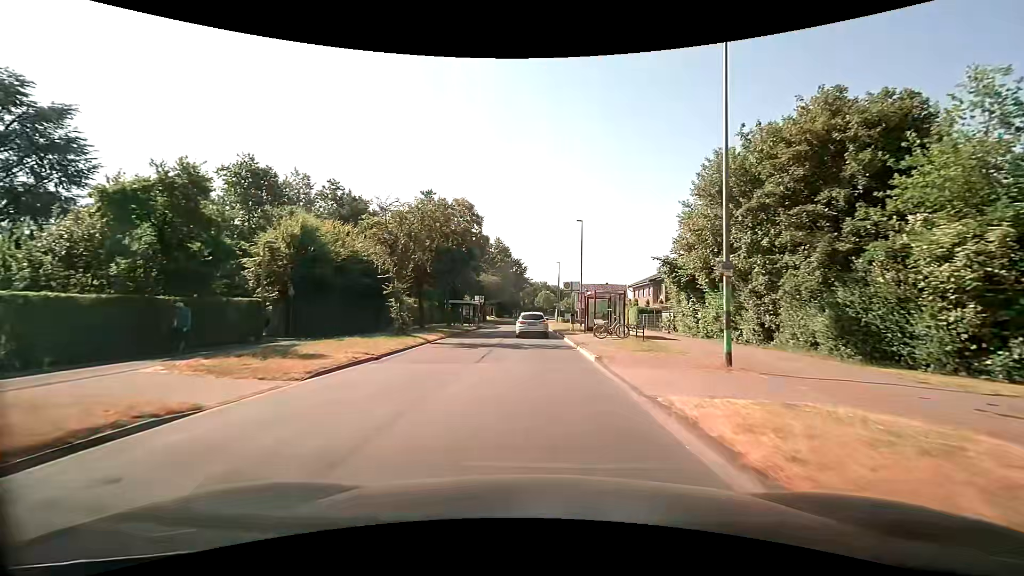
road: tertiary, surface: asphalt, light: Day
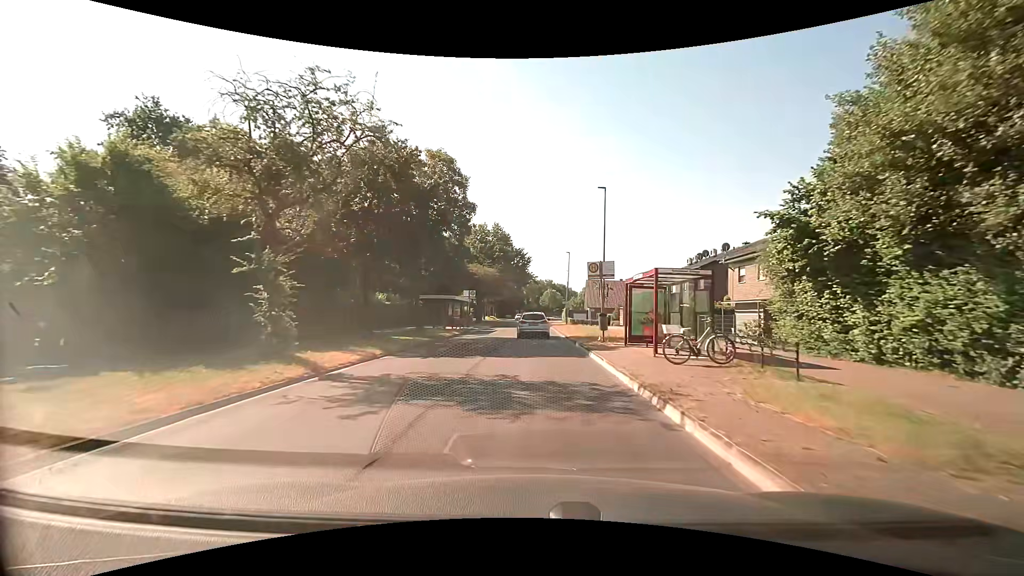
(-0.1, +12.6) m; -1°
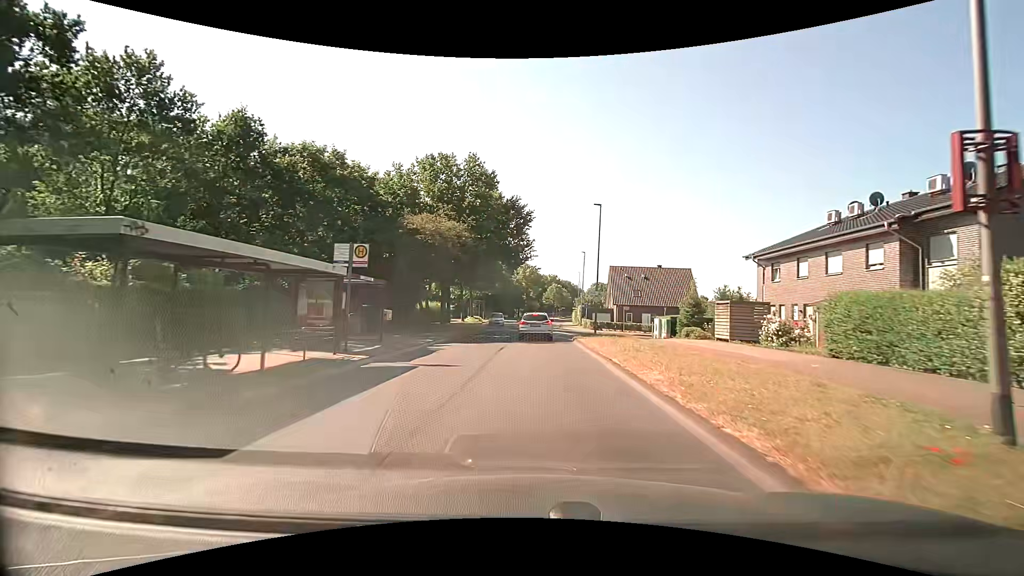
(-0.1, +29.3) m; 0°
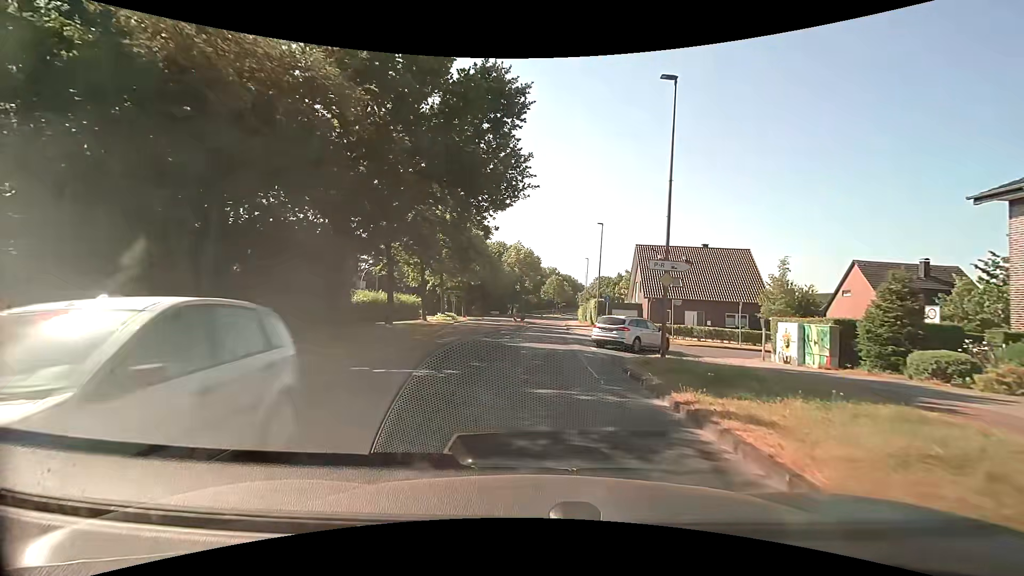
(0.0, +20.1) m; 0°
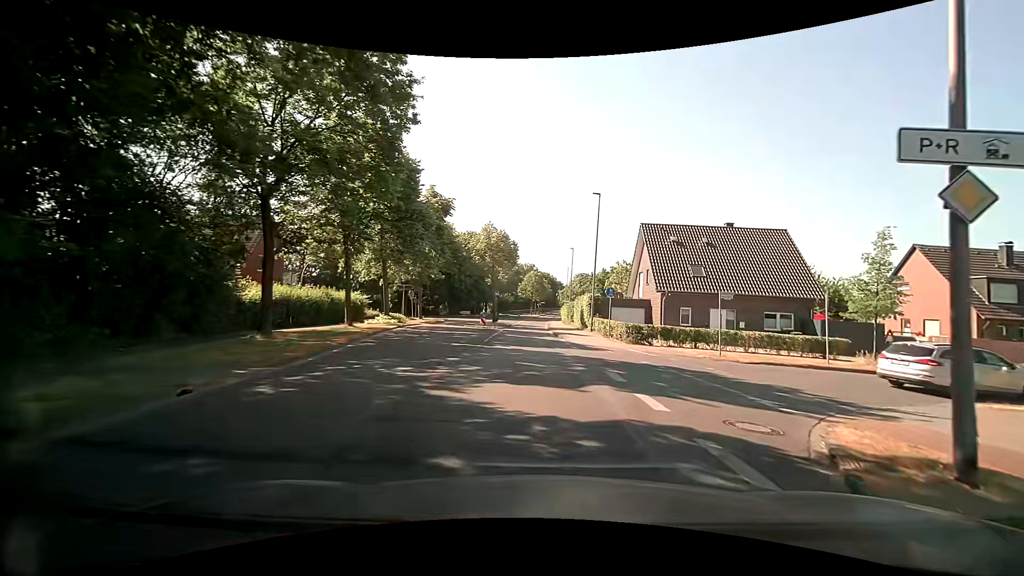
(0.0, +12.4) m; +3°
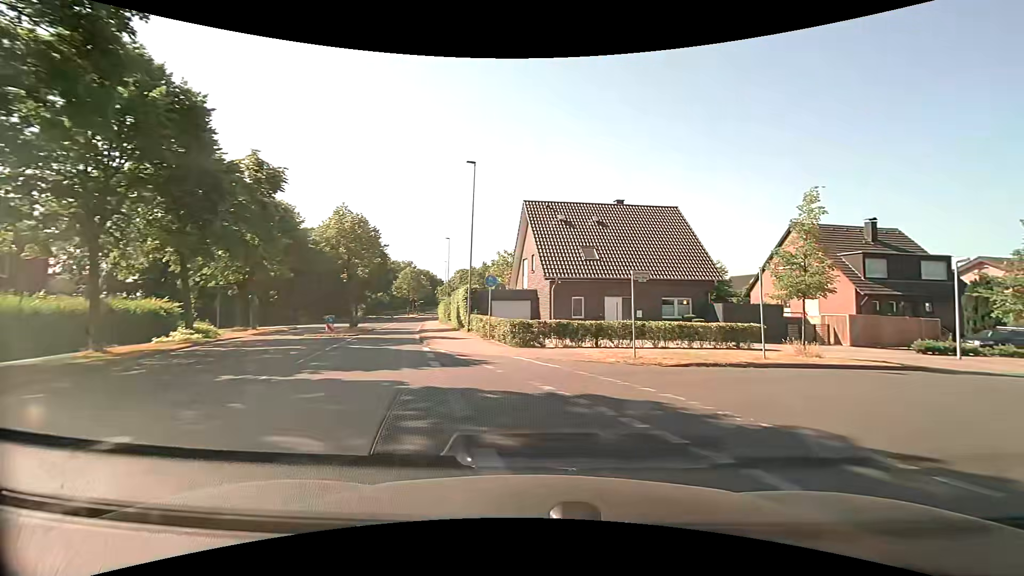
(+0.6, +7.2) m; +13°
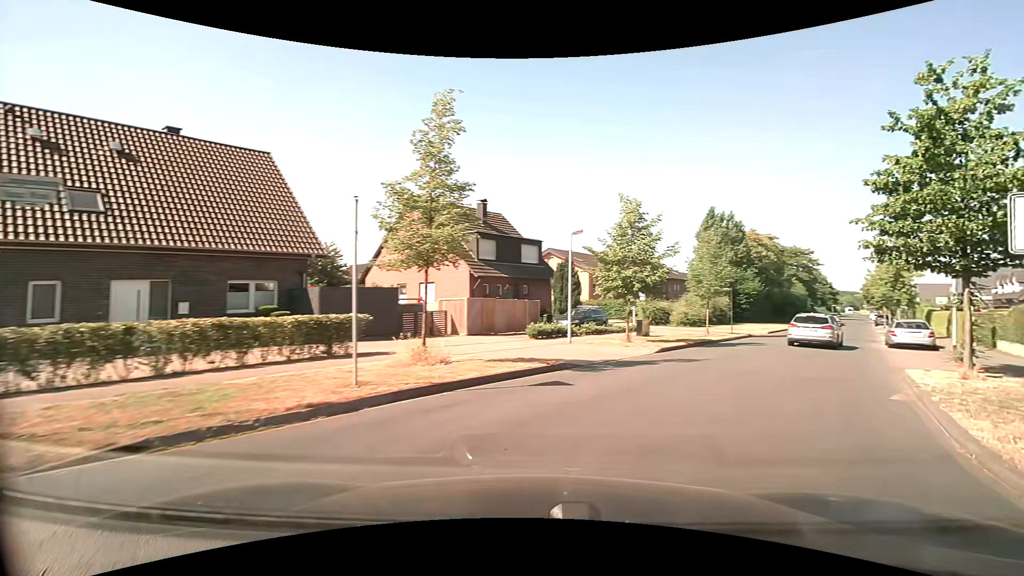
(+3.0, +9.8) m; +39°
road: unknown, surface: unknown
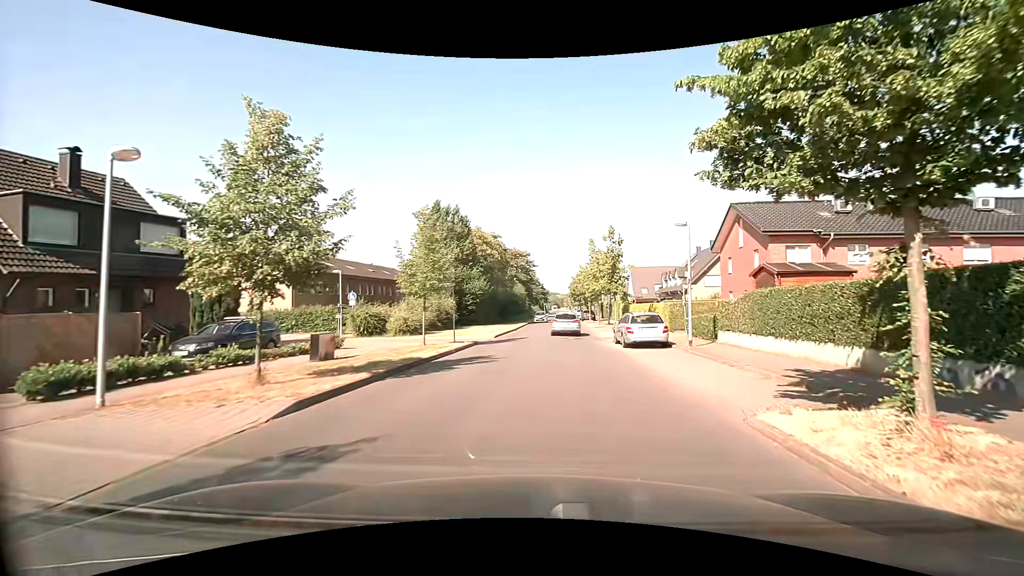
(+3.1, +9.4) m; +31°
(0, +10) (+1, +20) (+2, +30) (+2, +40) (+3, +50) (+3, +60) (+4, +70) (+4, +80) (+5, +90) (+5, +100) m
